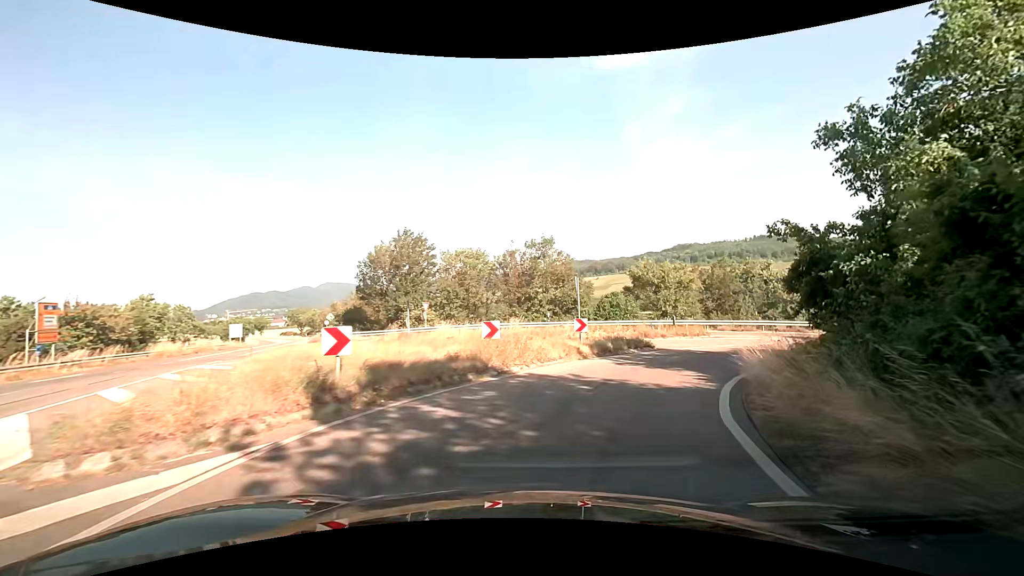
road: trunk_link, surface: asphalt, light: Day
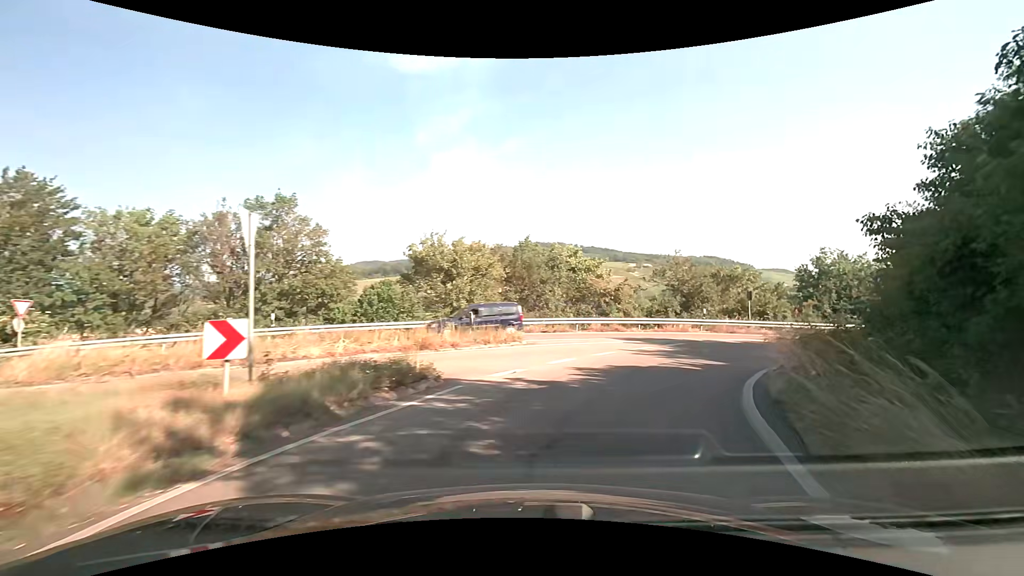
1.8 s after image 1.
(+2.4, +12.4) m; +25°
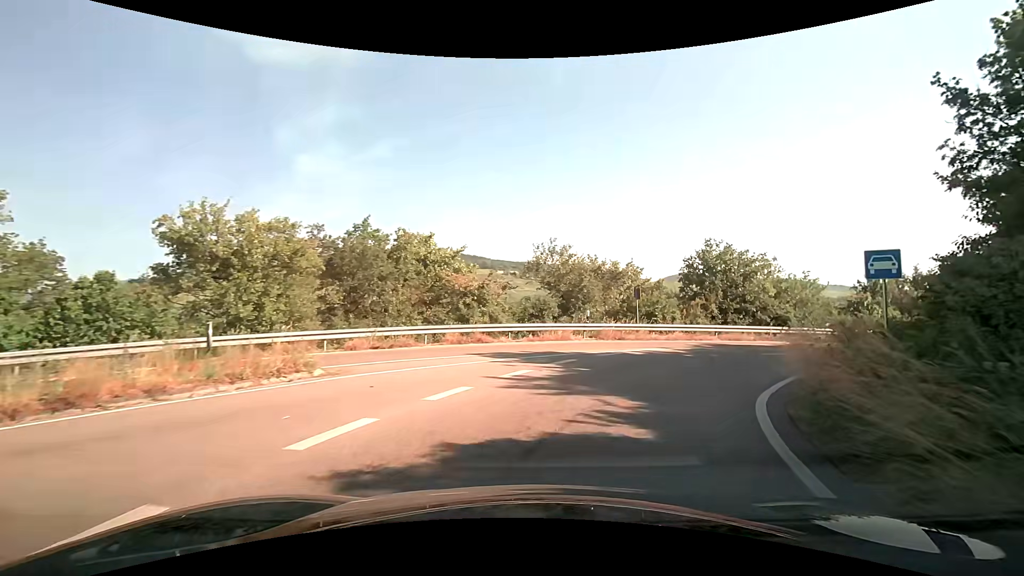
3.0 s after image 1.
(+1.0, +8.0) m; +14°
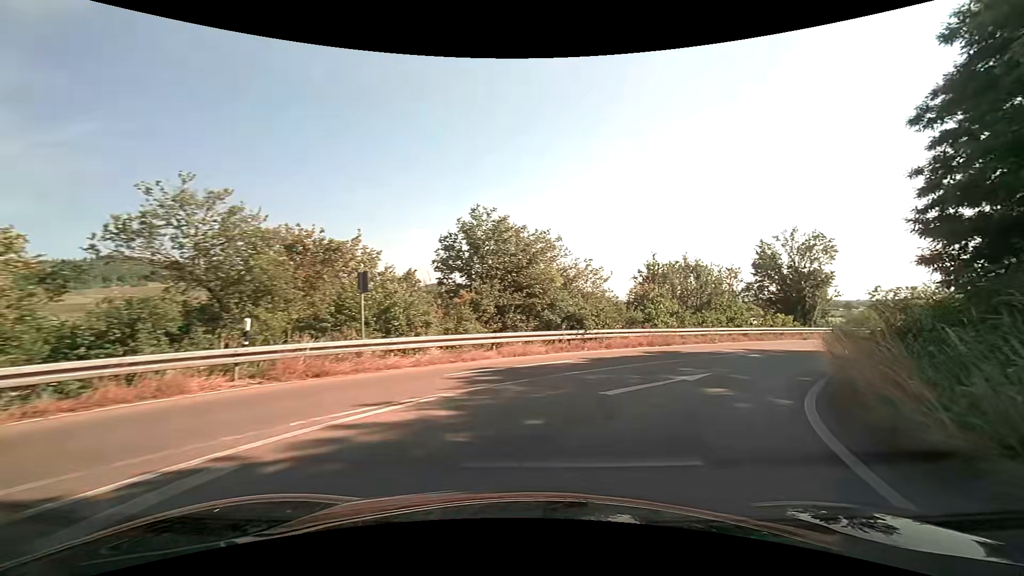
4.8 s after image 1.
(+2.7, +12.3) m; +27°
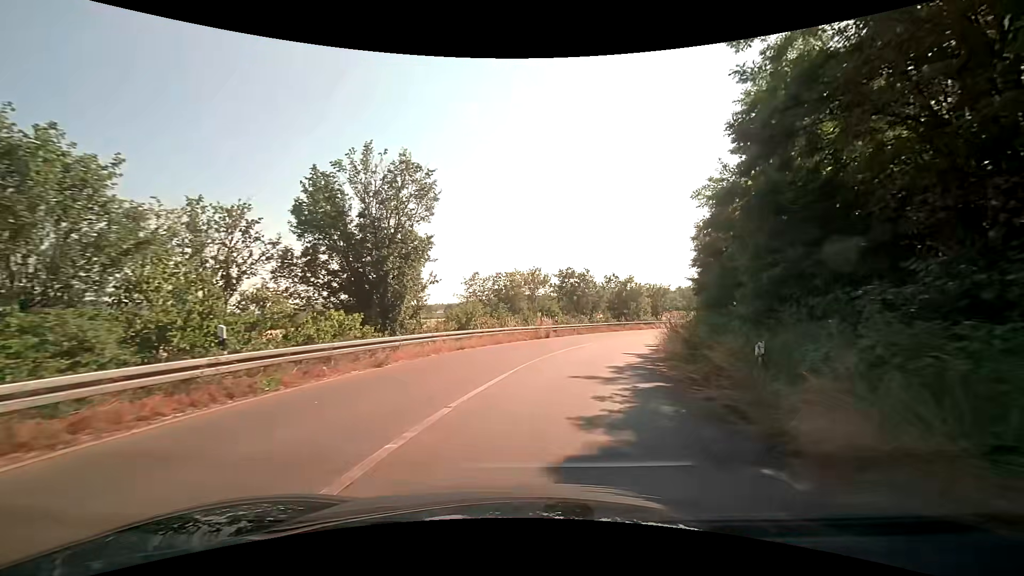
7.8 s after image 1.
(+10.0, +20.9) m; +43°
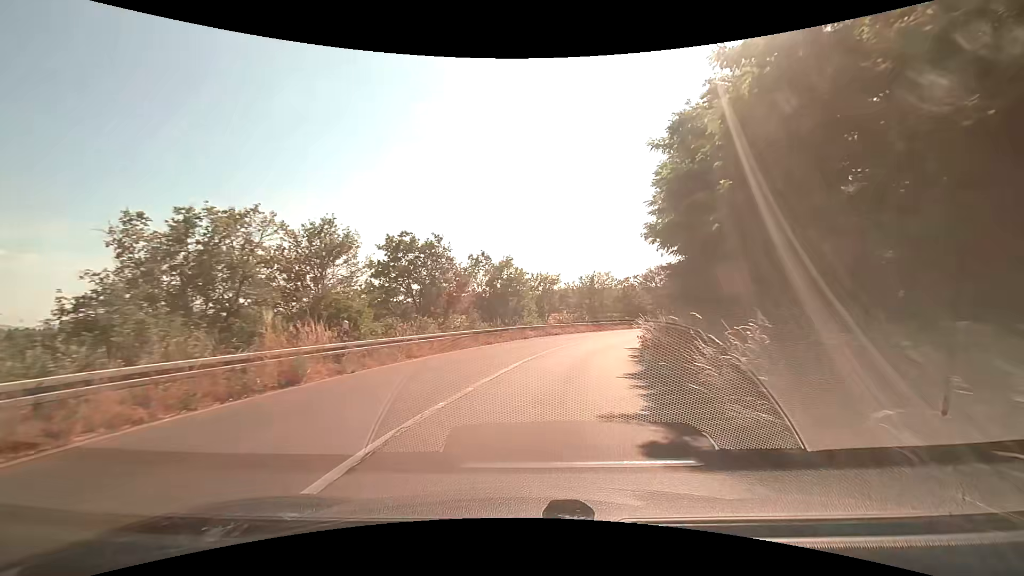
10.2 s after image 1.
(+2.9, +21.1) m; +15°
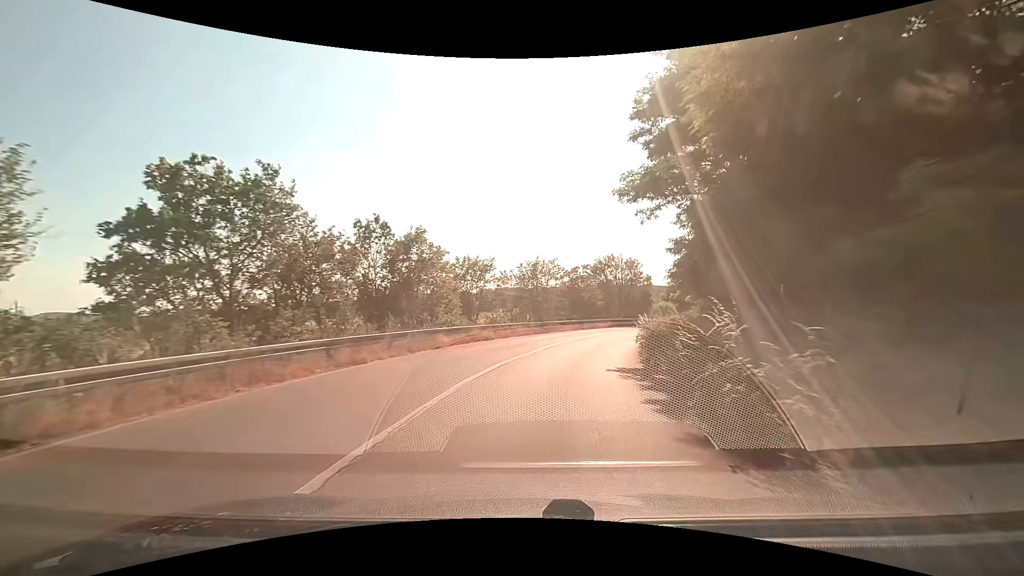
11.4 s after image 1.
(+0.7, +11.7) m; +7°
